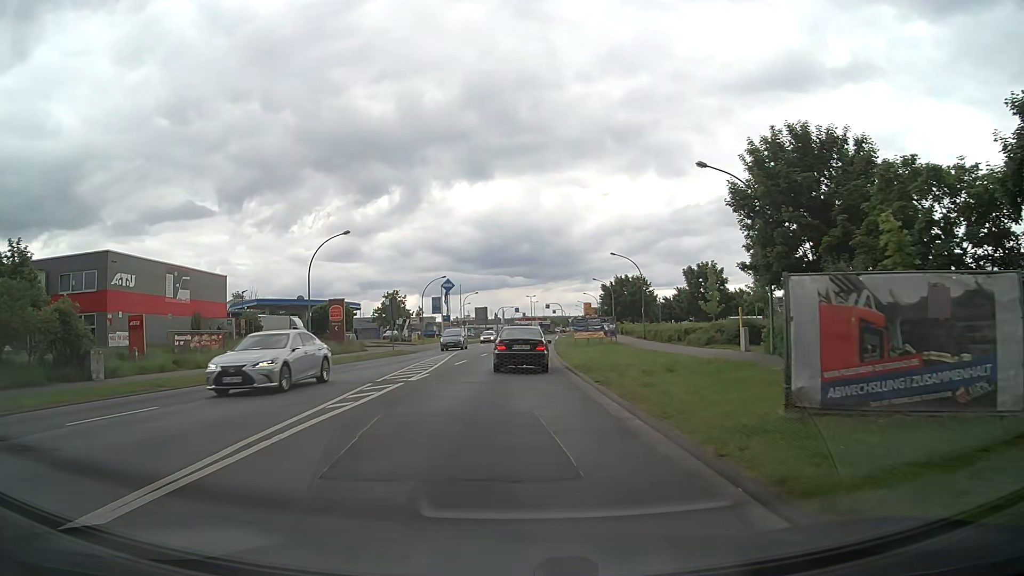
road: tertiary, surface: asphalt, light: Day
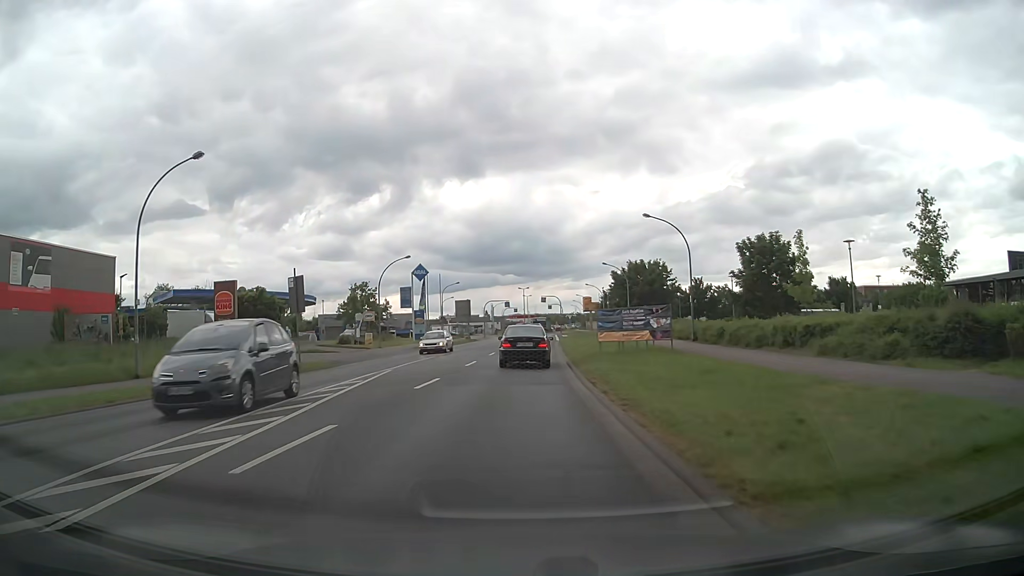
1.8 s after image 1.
(+0.3, +20.0) m; +1°
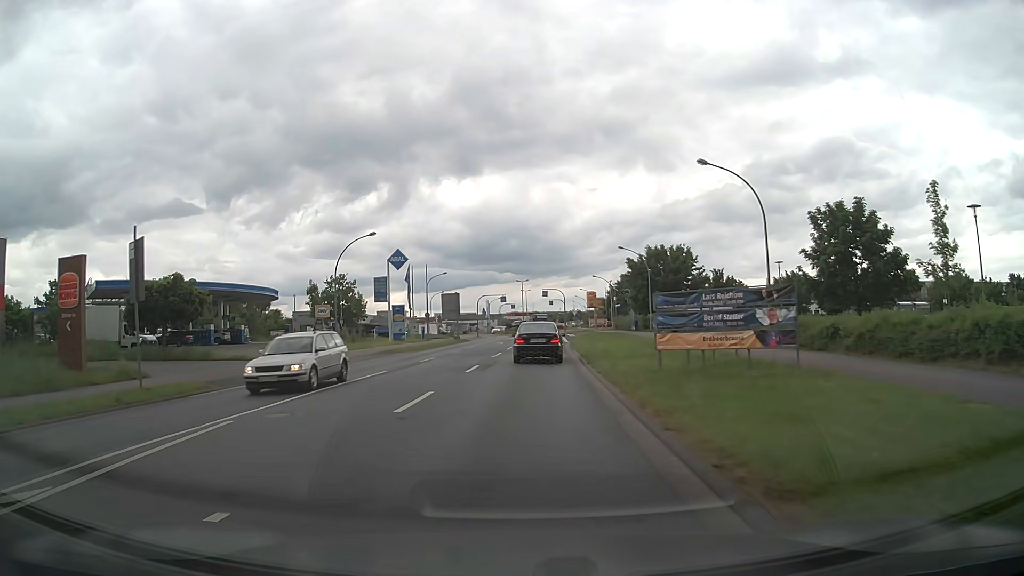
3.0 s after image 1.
(0.0, +13.4) m; 0°
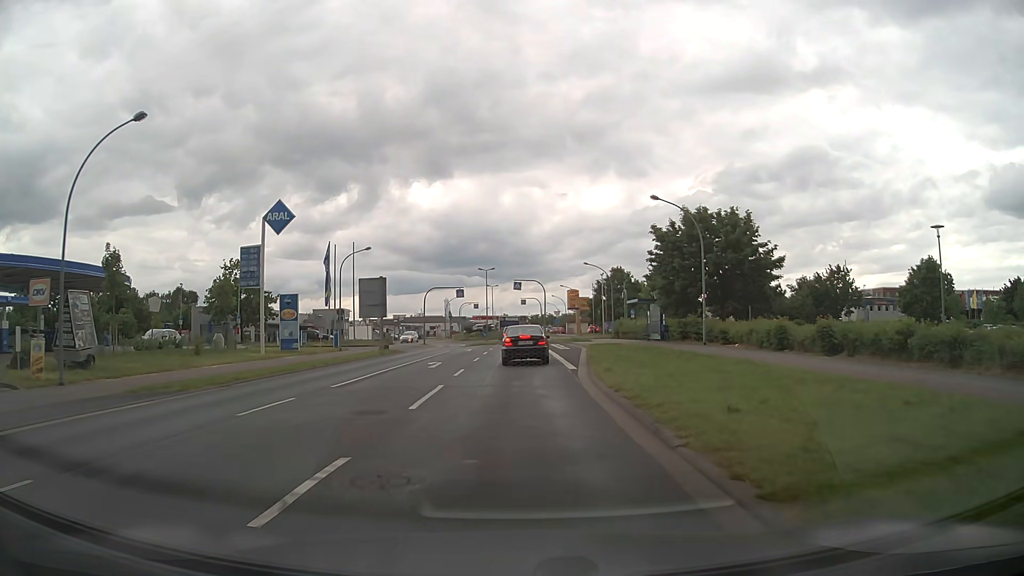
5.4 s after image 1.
(+0.6, +26.6) m; +3°
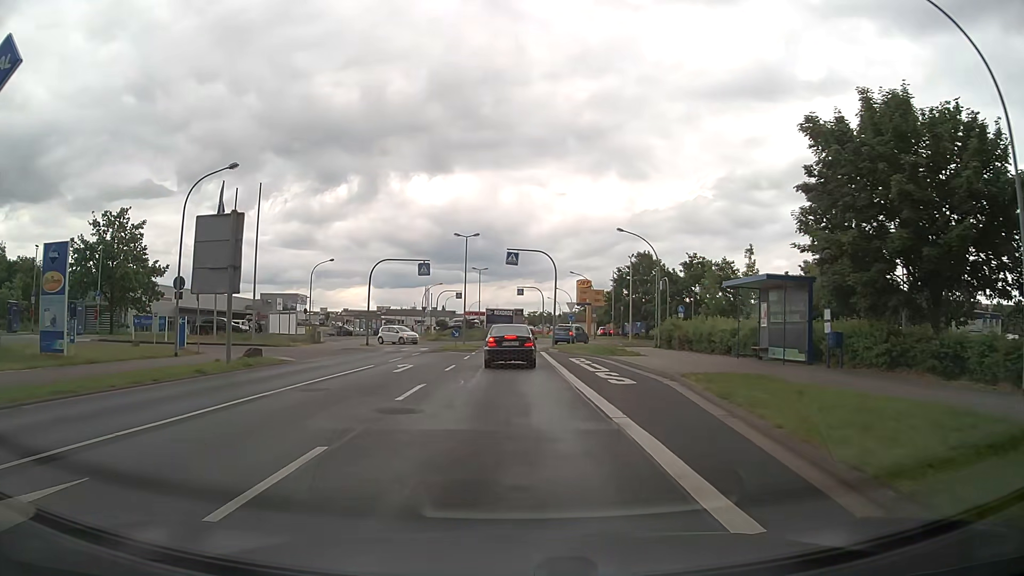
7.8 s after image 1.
(+0.2, +24.9) m; 0°
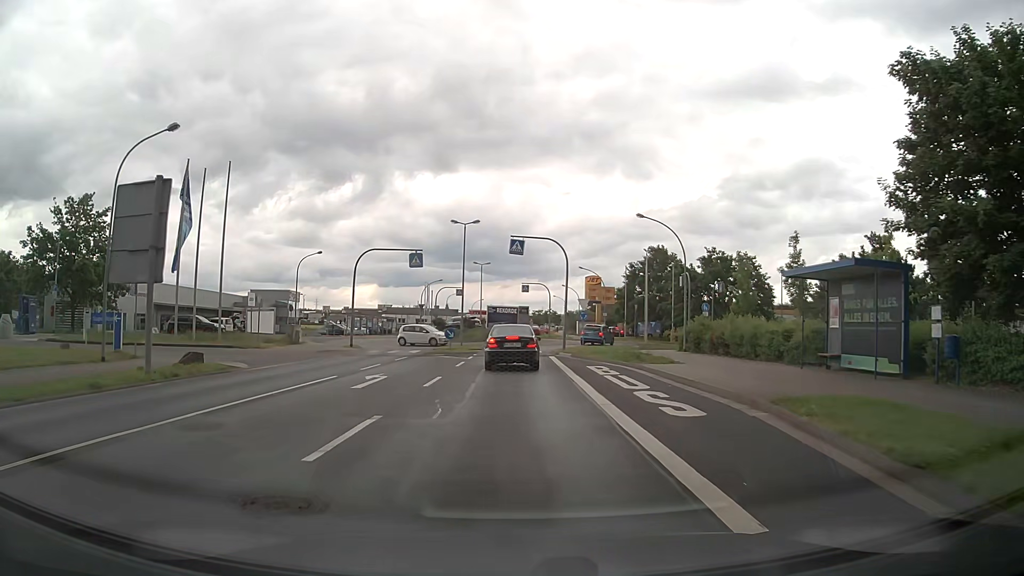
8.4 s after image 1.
(0.0, +5.7) m; -1°
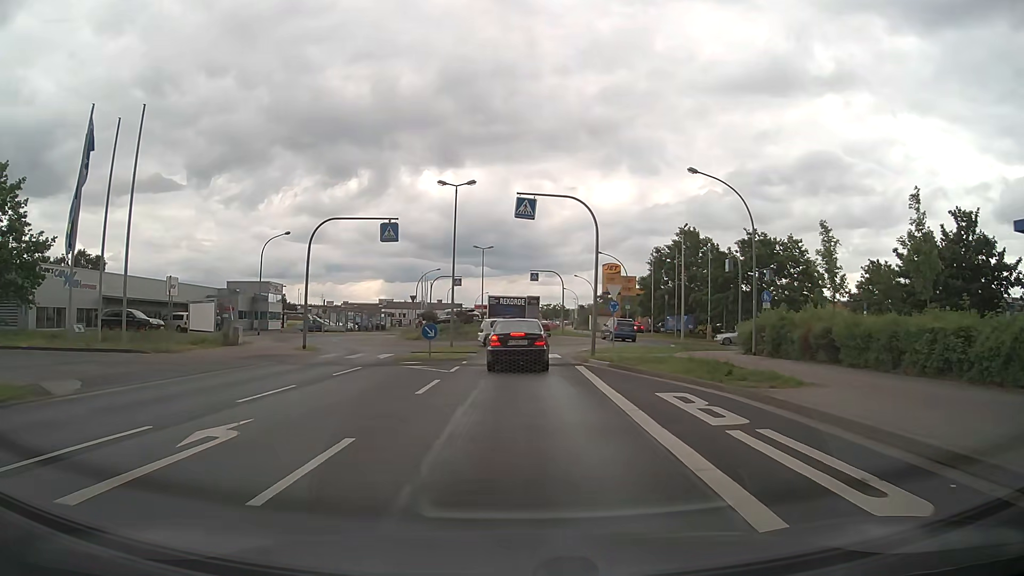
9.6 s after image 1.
(0.0, +10.5) m; 0°
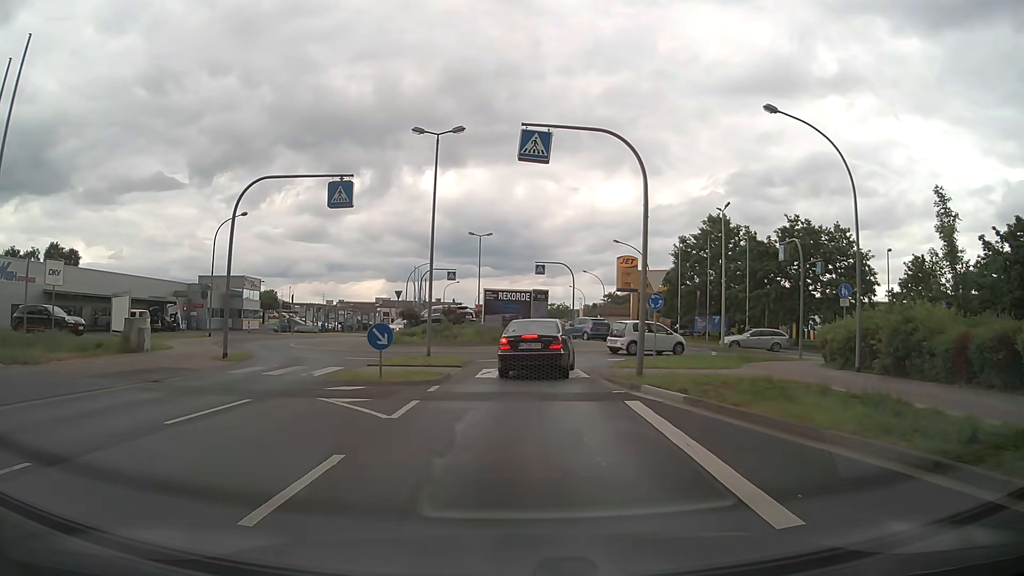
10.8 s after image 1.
(-0.1, +8.9) m; 0°
(0, +10) (+1, +20) (+4, +29) (+13, +35) (+22, +35) (+32, +35) (+42, +35) (+52, +35) (+62, +35) (+72, +35) m
